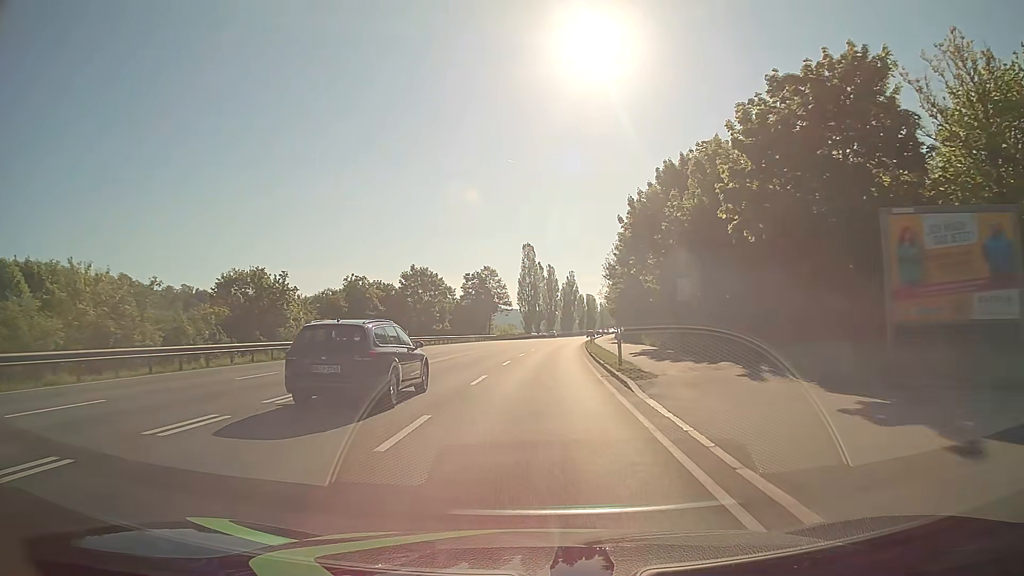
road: primary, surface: asphalt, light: Day
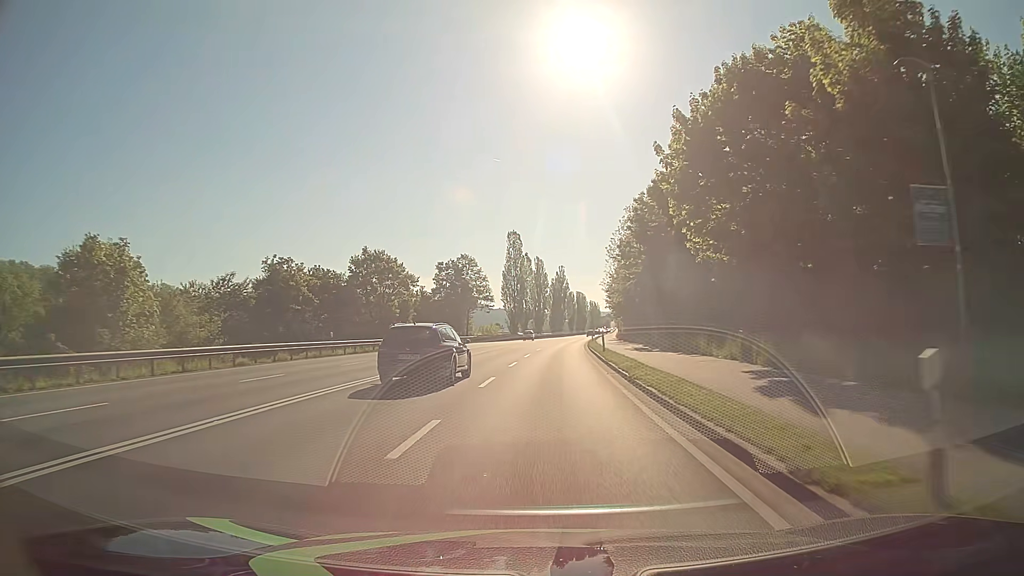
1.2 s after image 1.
(+0.1, +18.5) m; +1°
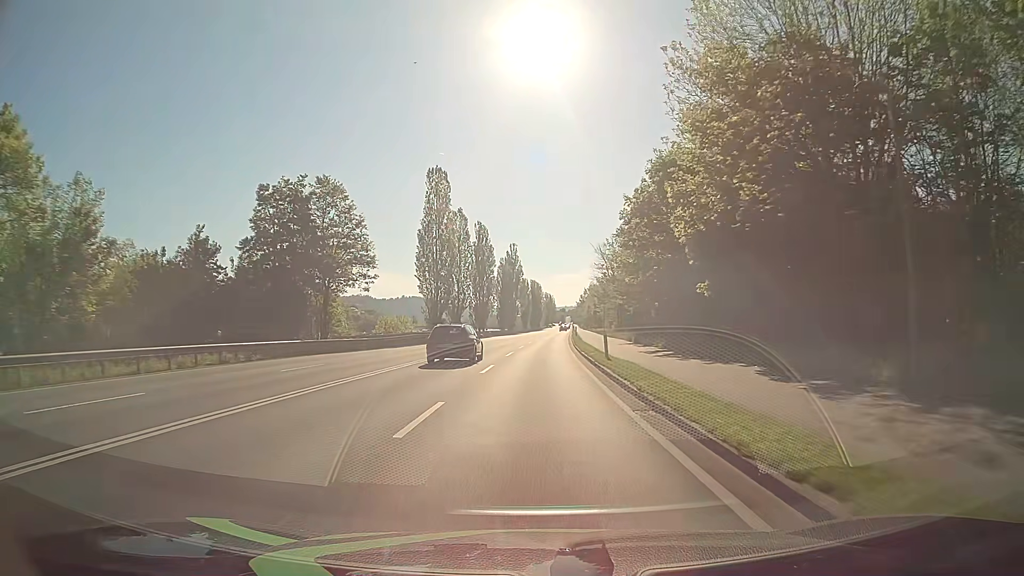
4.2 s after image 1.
(+2.0, +49.9) m; +4°
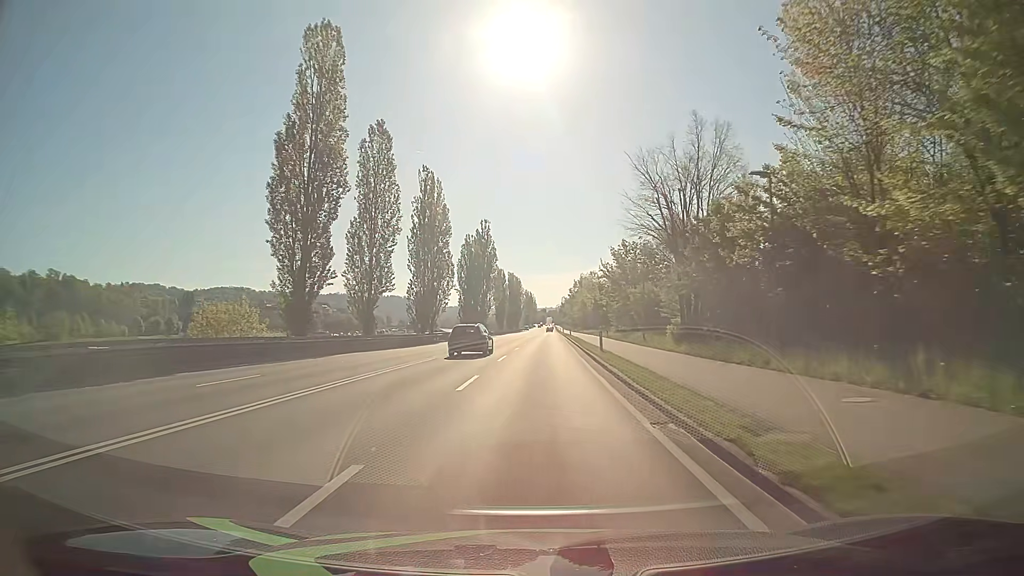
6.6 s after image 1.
(+0.6, +41.7) m; +1°
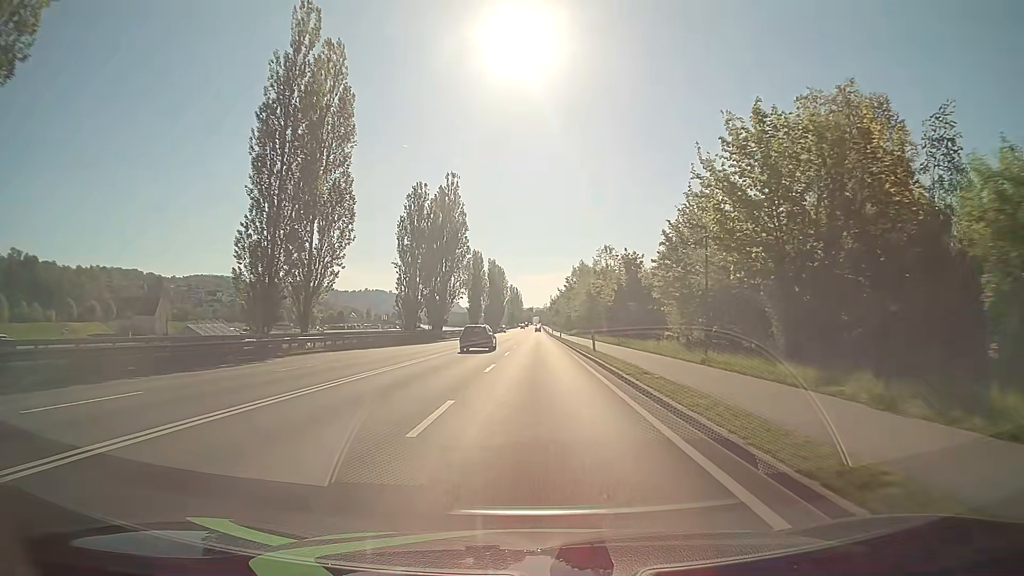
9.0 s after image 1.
(+0.8, +42.3) m; +1°
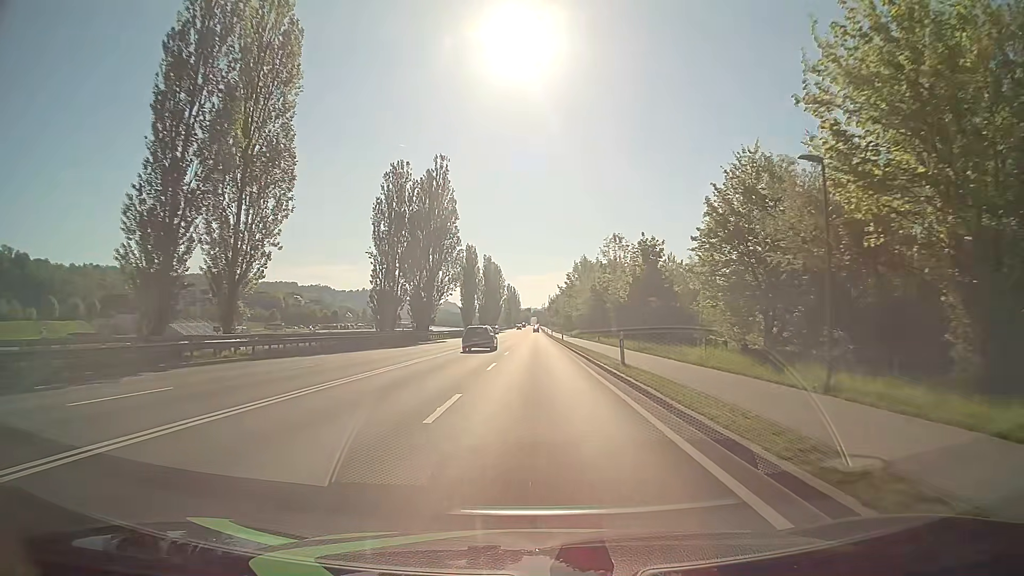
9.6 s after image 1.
(+0.1, +10.6) m; +1°
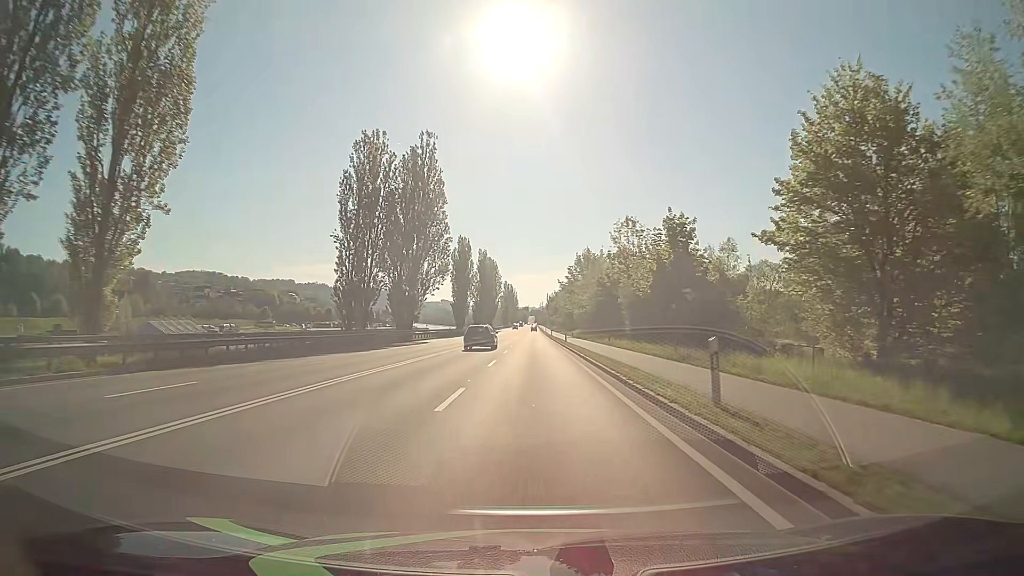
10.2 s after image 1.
(0.0, +10.7) m; 0°
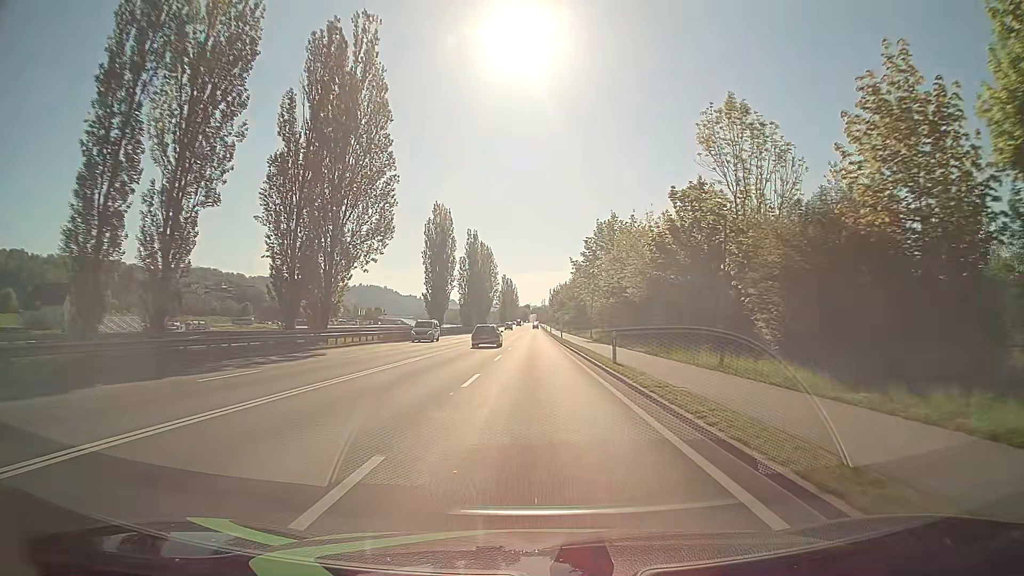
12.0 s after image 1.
(-0.1, +32.1) m; 0°
(0, +10) (0, +20) (0, +30) (0, +40) (0, +50) (0, +60) (0, +70) (0, +80) (0, +90) (0, +100) m
